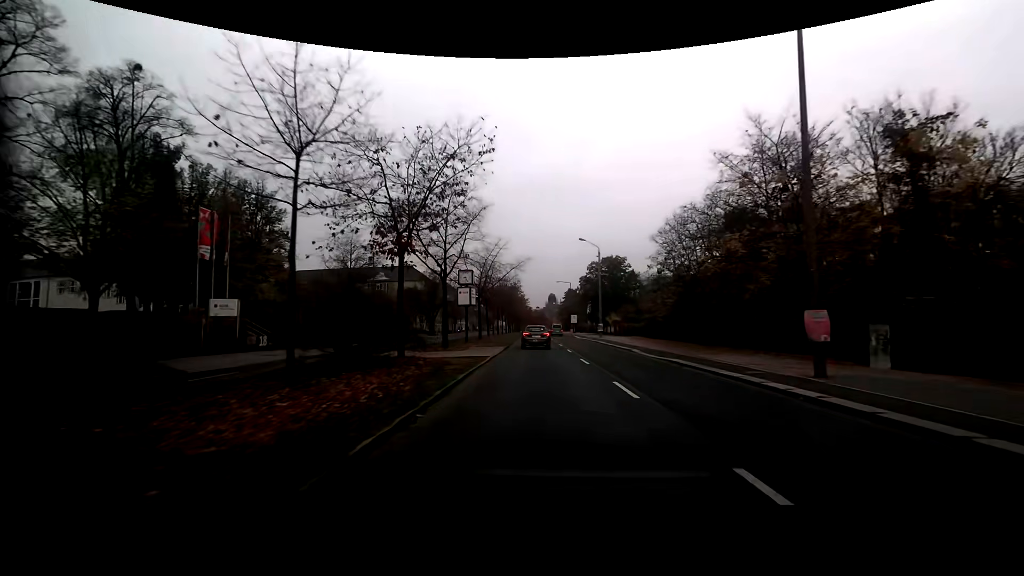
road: secondary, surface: asphalt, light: Day
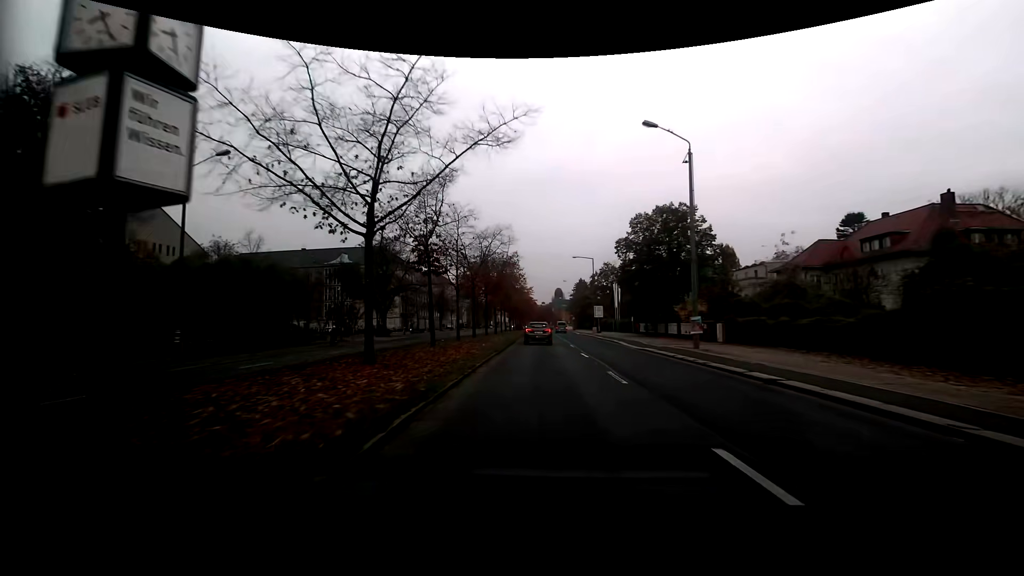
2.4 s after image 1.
(0.0, +34.3) m; 0°
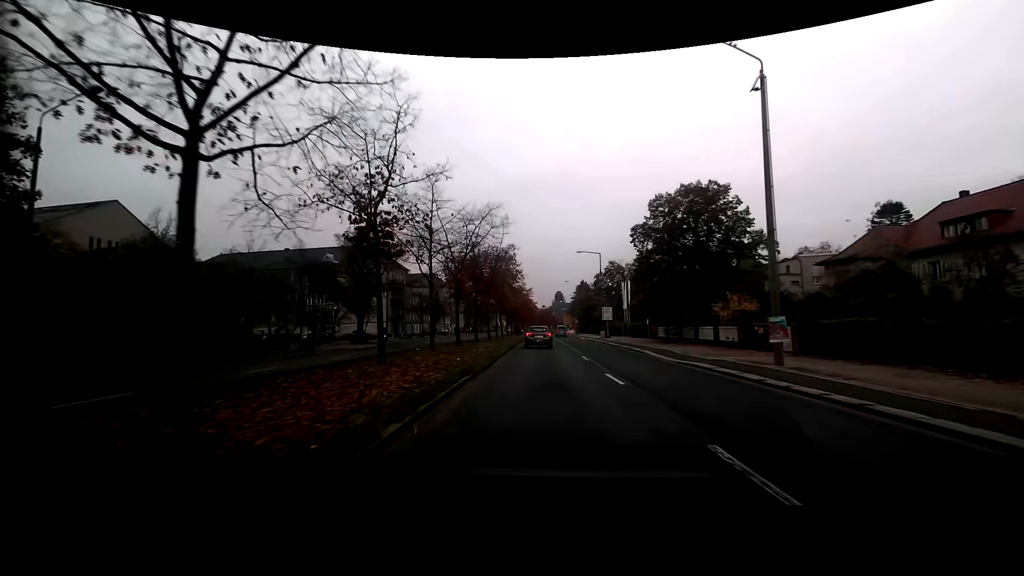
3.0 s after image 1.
(0.0, +8.6) m; 0°
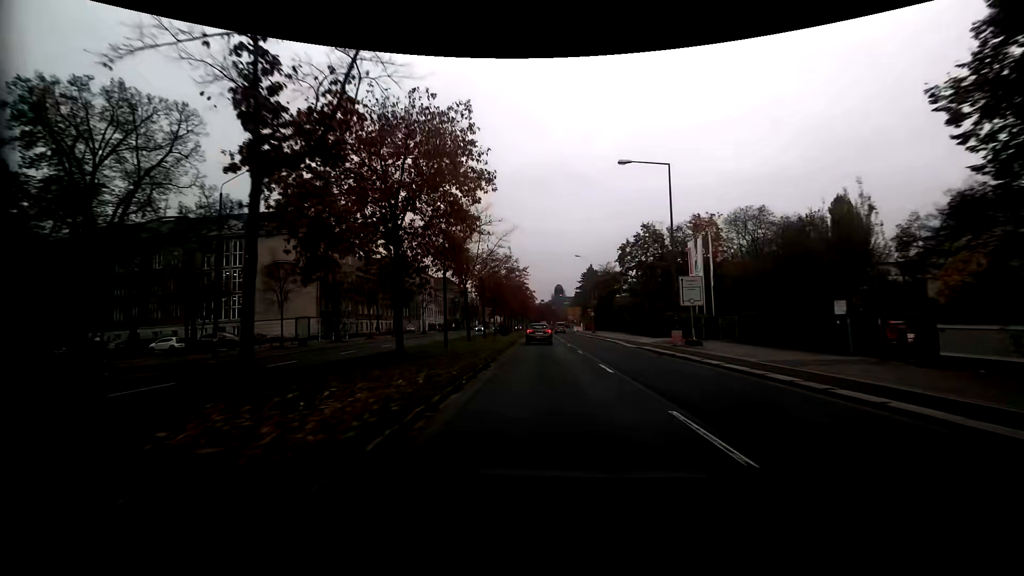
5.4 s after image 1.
(0.0, +34.4) m; 0°
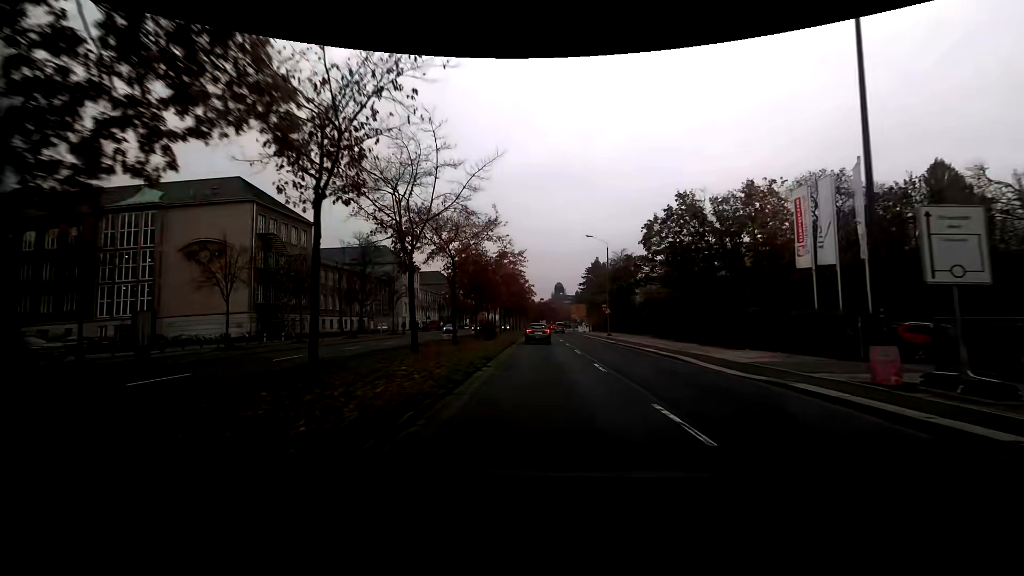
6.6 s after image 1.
(0.0, +17.2) m; 0°
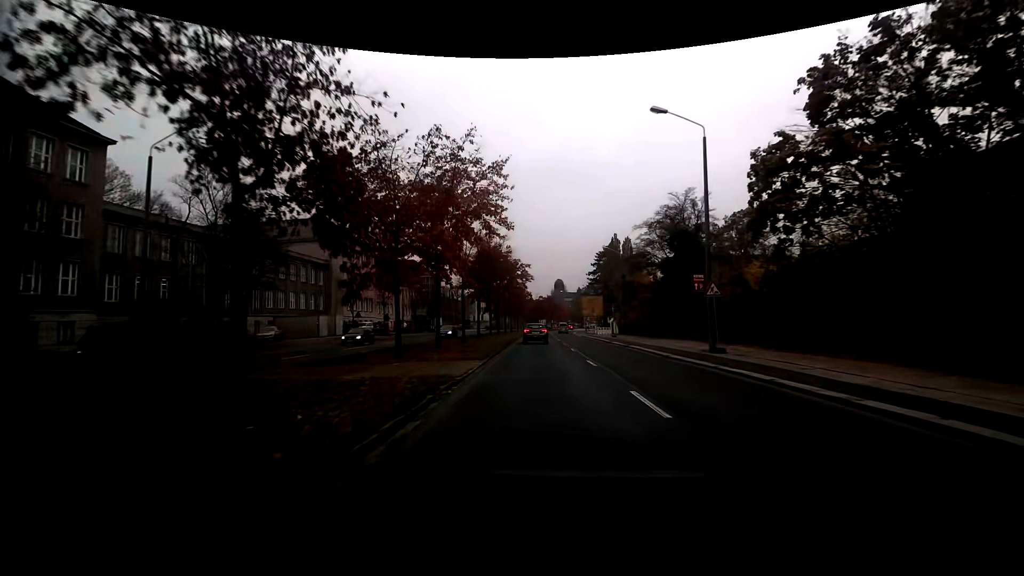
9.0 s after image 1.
(+0.1, +34.7) m; 0°
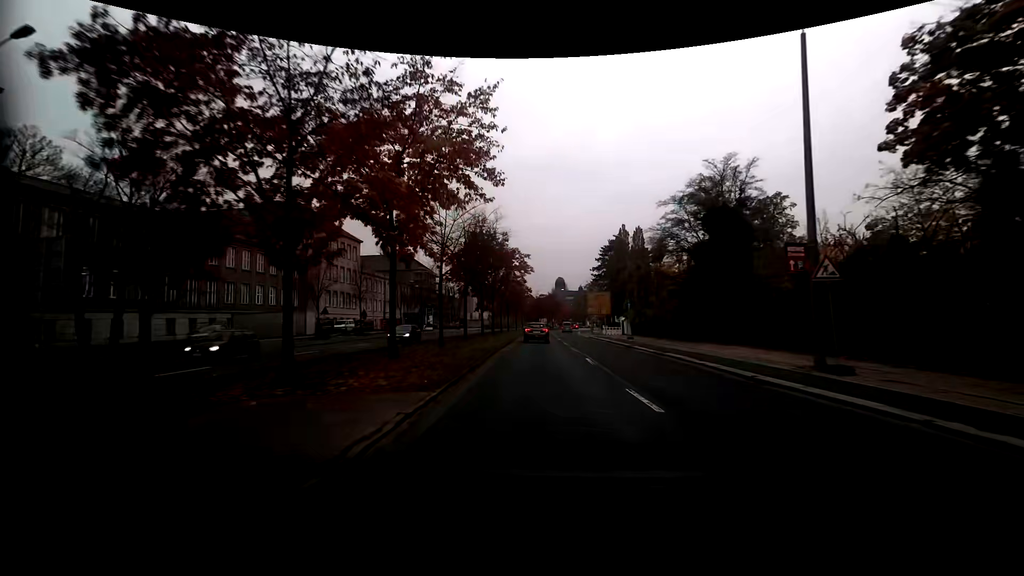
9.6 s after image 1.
(0.0, +8.8) m; 0°
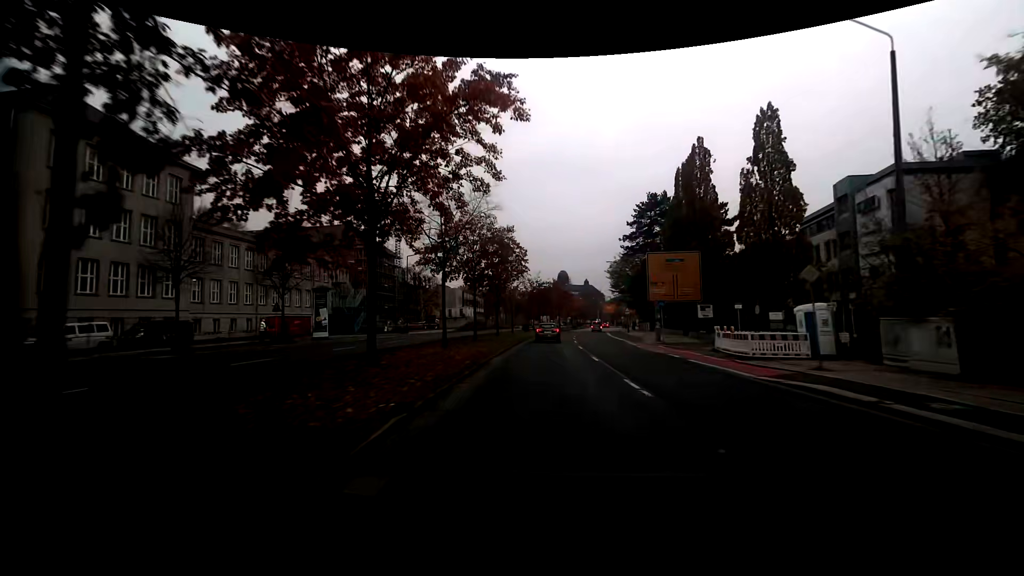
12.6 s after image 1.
(-0.1, +43.5) m; 0°
(0, +10) (0, +20) (+1, +30) (+1, +40) (+2, +50) (+2, +60) (+3, +70) (+5, +80) (+6, +90) (+8, +100) m
